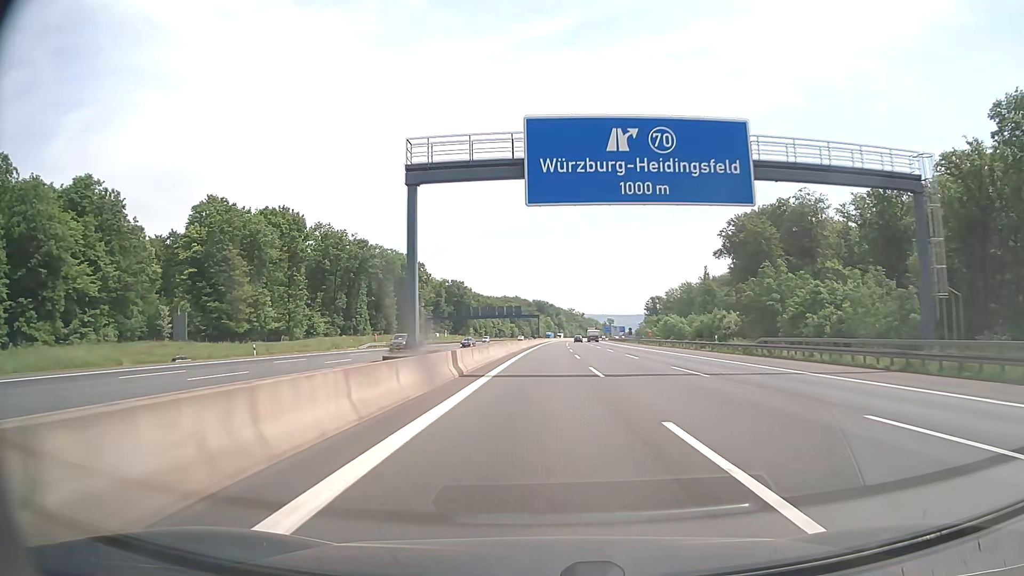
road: motorway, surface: asphalt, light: Day
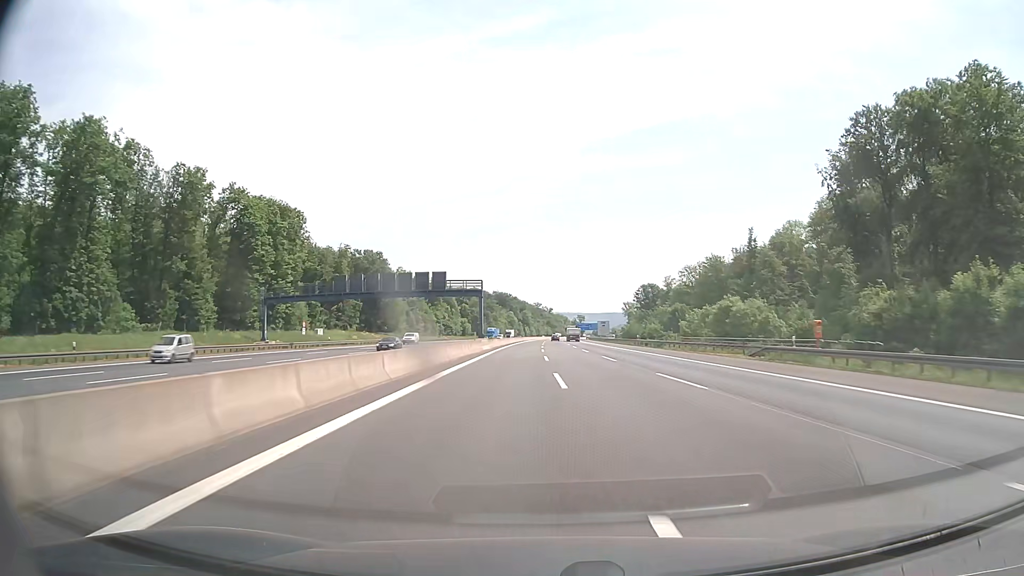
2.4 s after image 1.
(+1.8, +76.1) m; +3°
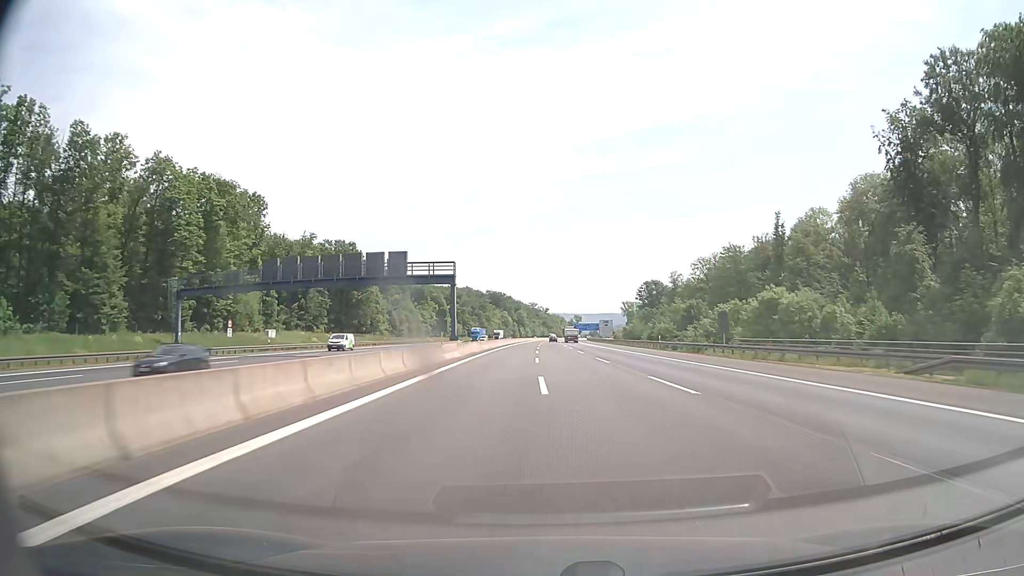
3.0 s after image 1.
(+0.1, +19.1) m; 0°
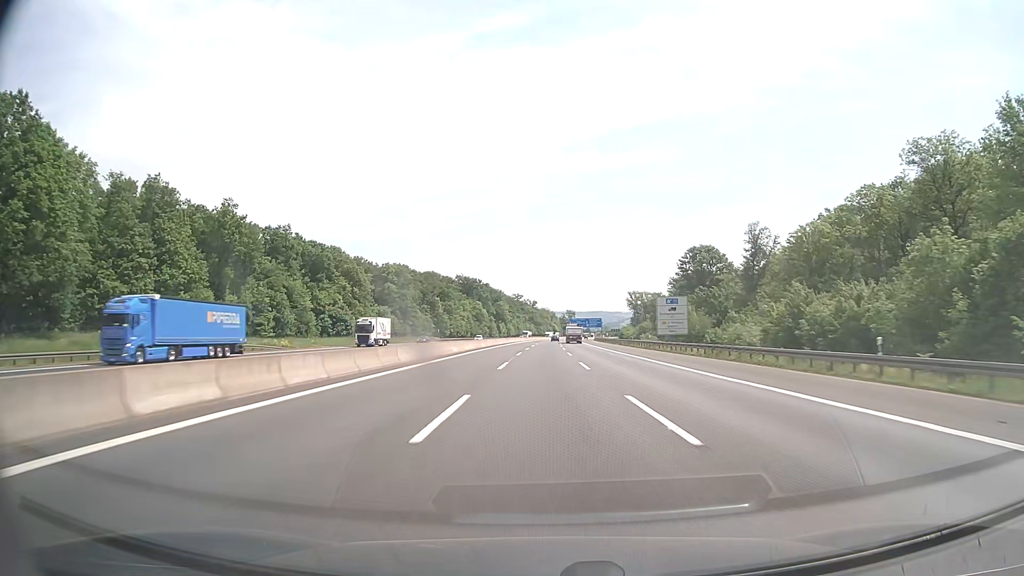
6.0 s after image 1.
(+0.9, +95.4) m; +1°
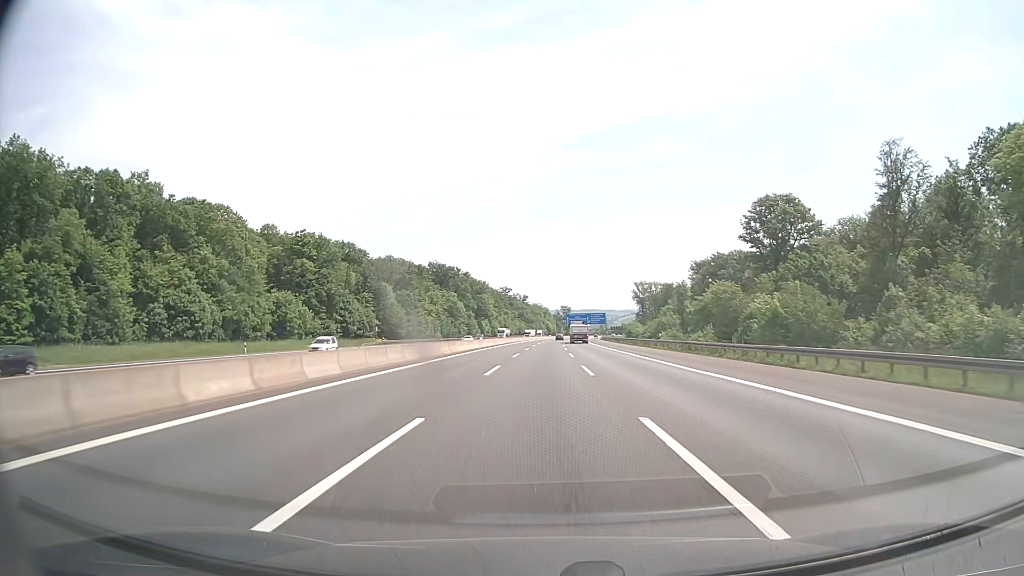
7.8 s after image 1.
(+0.2, +57.2) m; +1°
(0, +10) (0, +20) (0, +30) (0, +40) (0, +50) (0, +60) (+1, +70) (+1, +80) (+1, +90) (+1, +100) m
